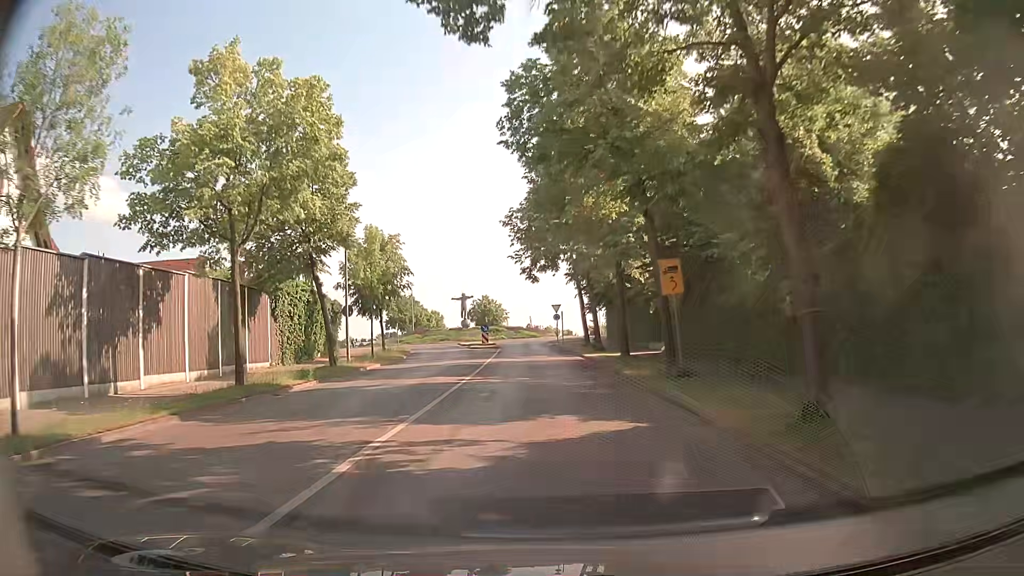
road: tertiary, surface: asphalt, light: Day
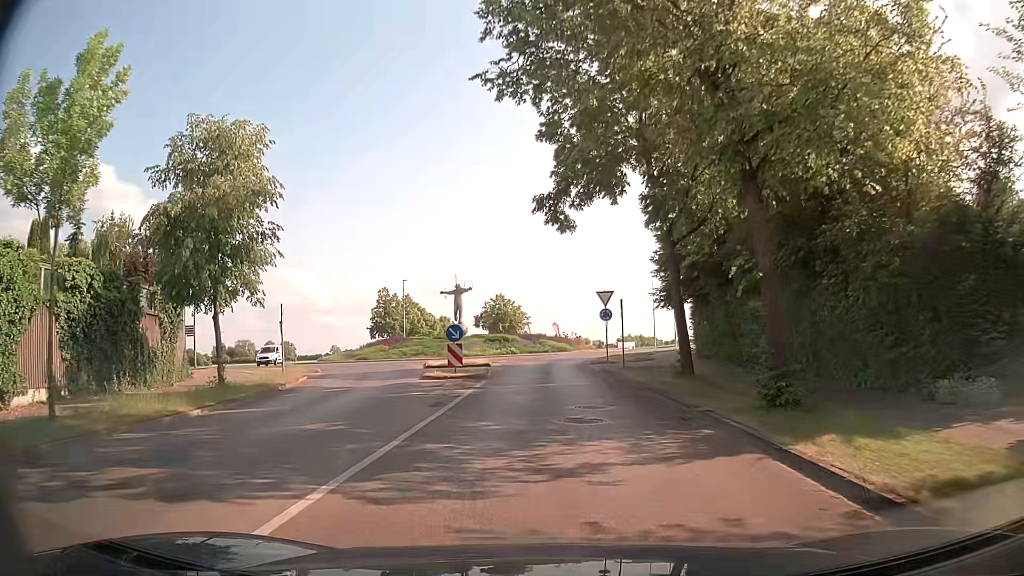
(-0.3, +27.1) m; -4°
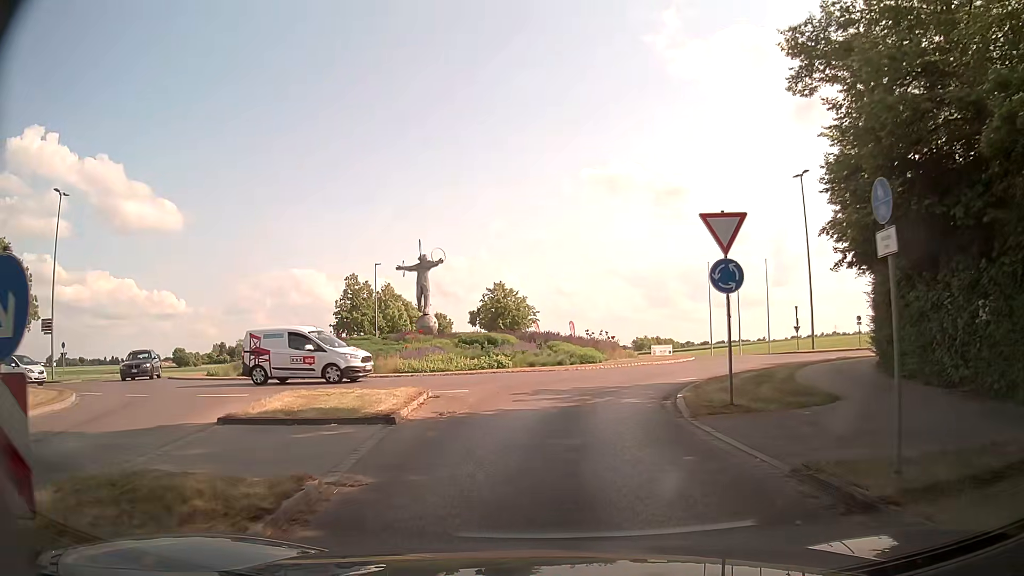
(+0.5, +19.6) m; 0°
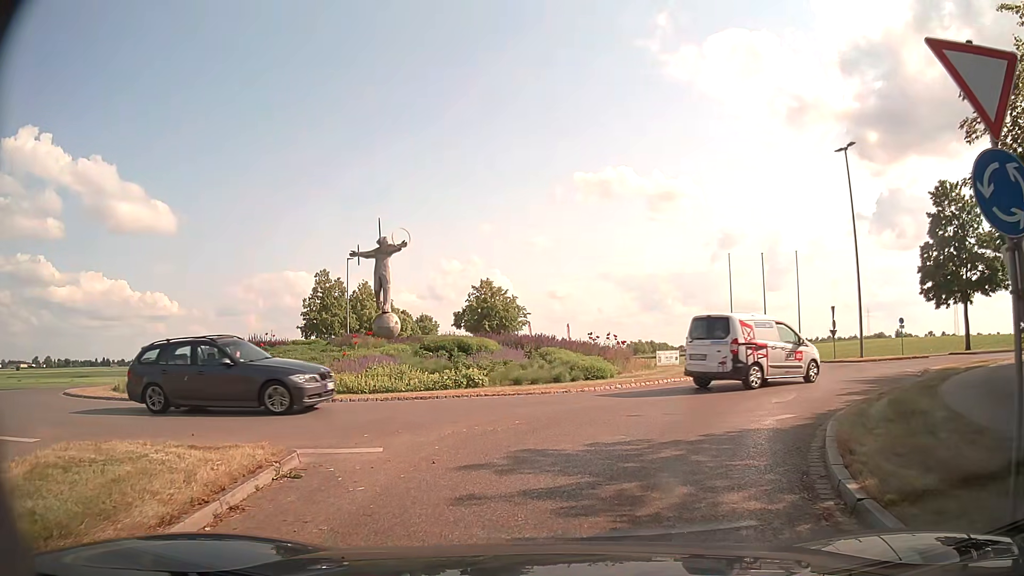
(0.0, +7.3) m; 0°
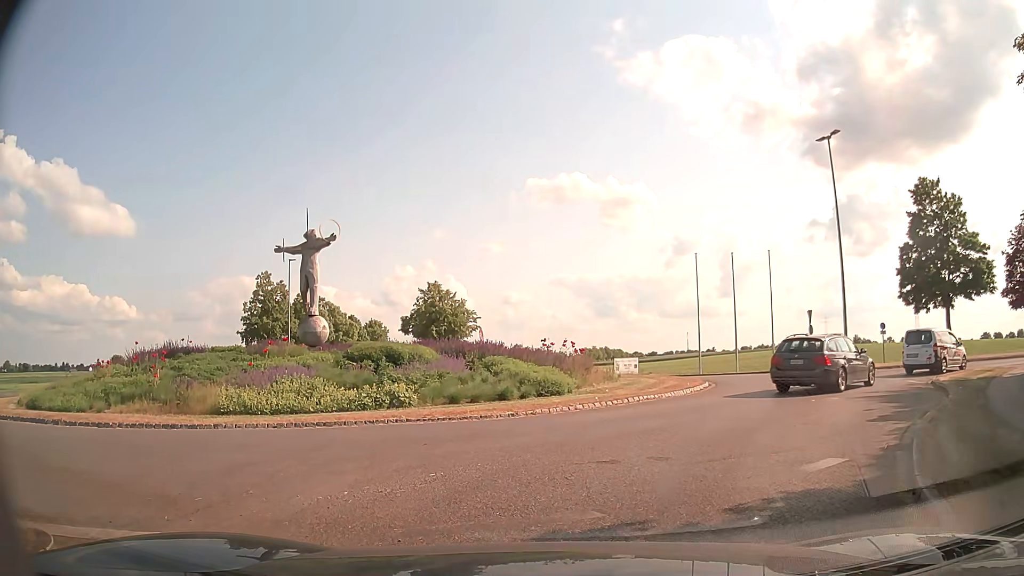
(+0.1, +3.2) m; +2°
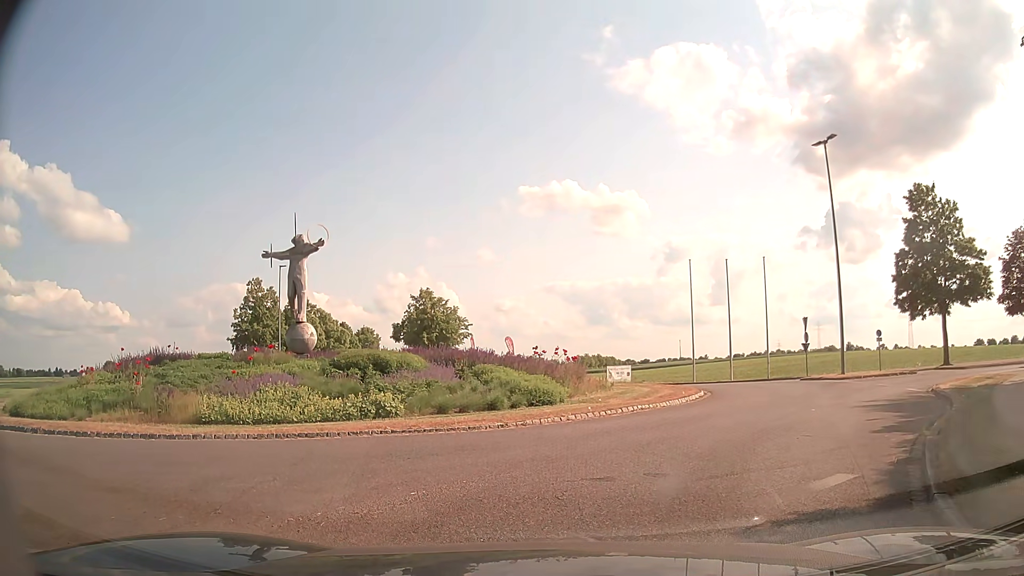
(0.0, +0.6) m; 0°
